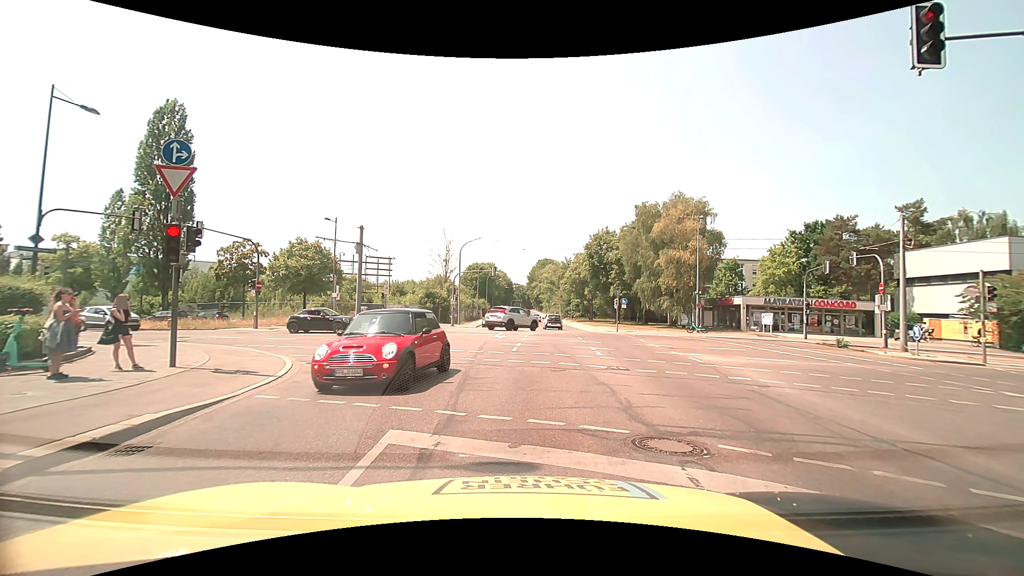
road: secondary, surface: asphalt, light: Day
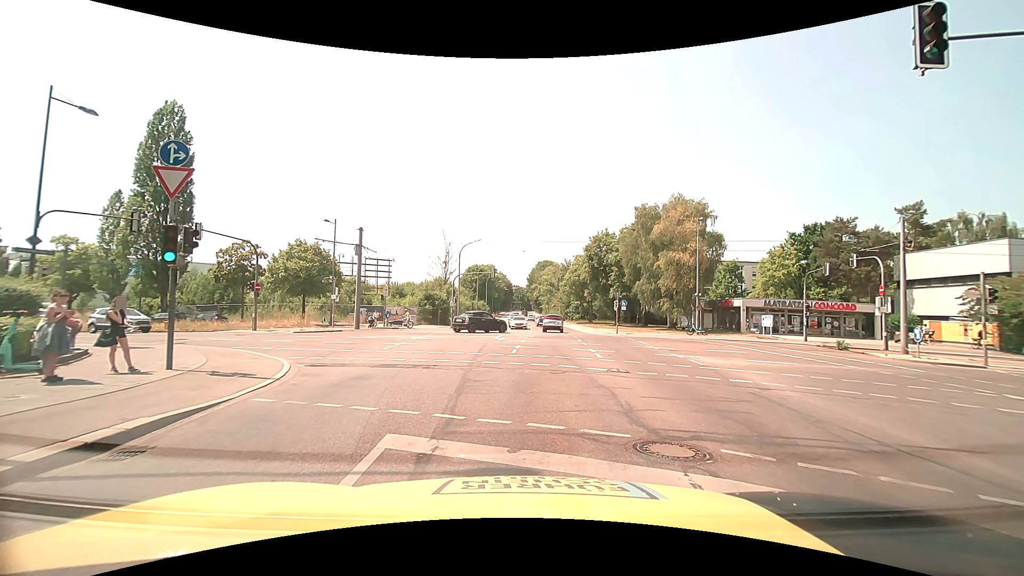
(0.0, +0.1) m; 0°
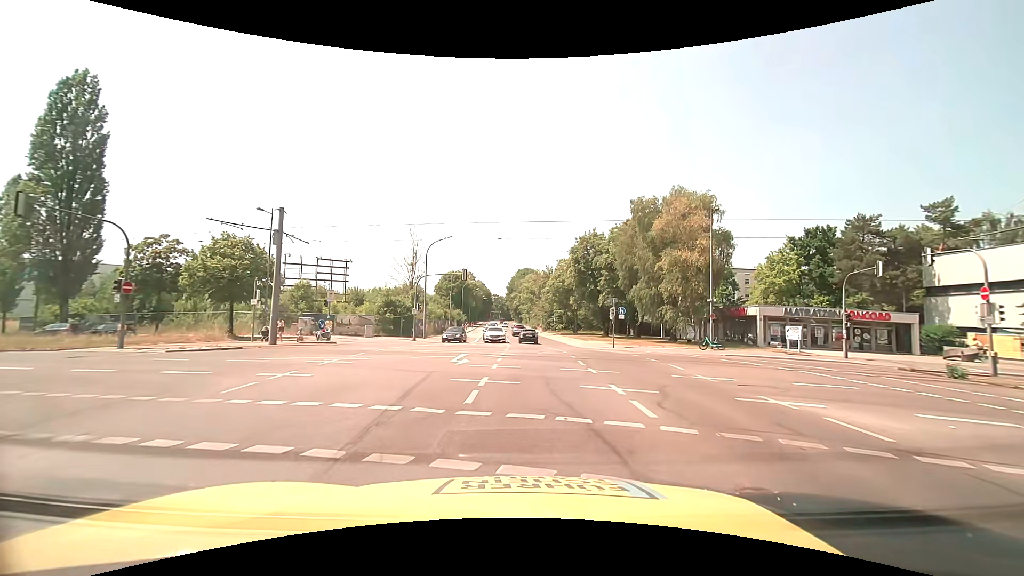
(+0.4, +9.3) m; +4°
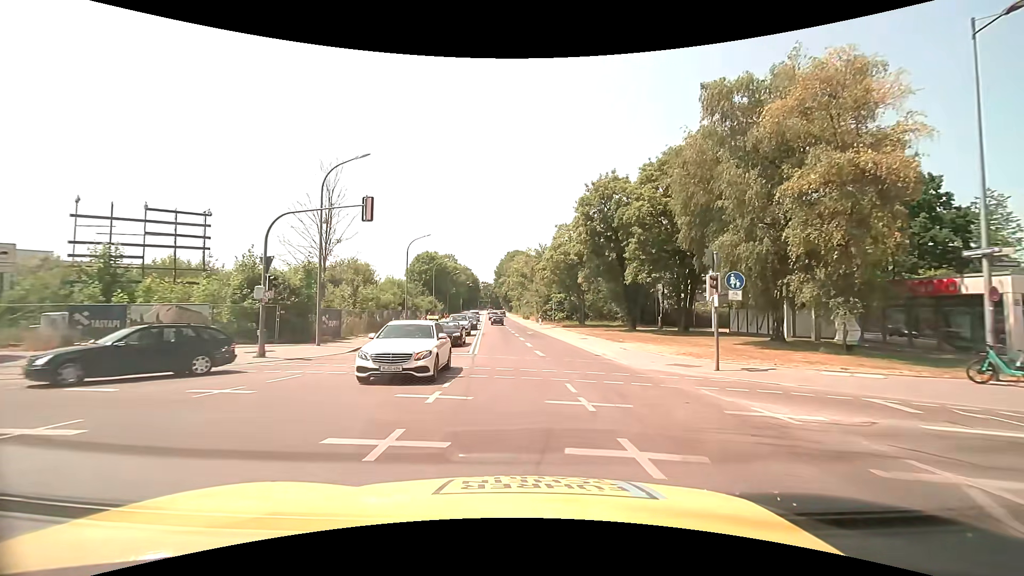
(+0.6, +24.0) m; +1°
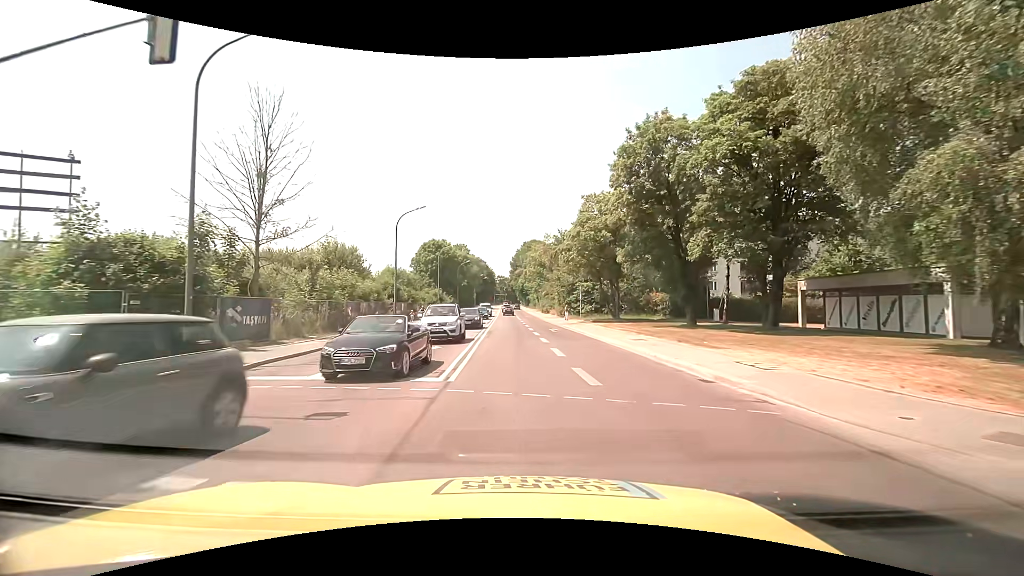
(-0.1, +12.1) m; -2°
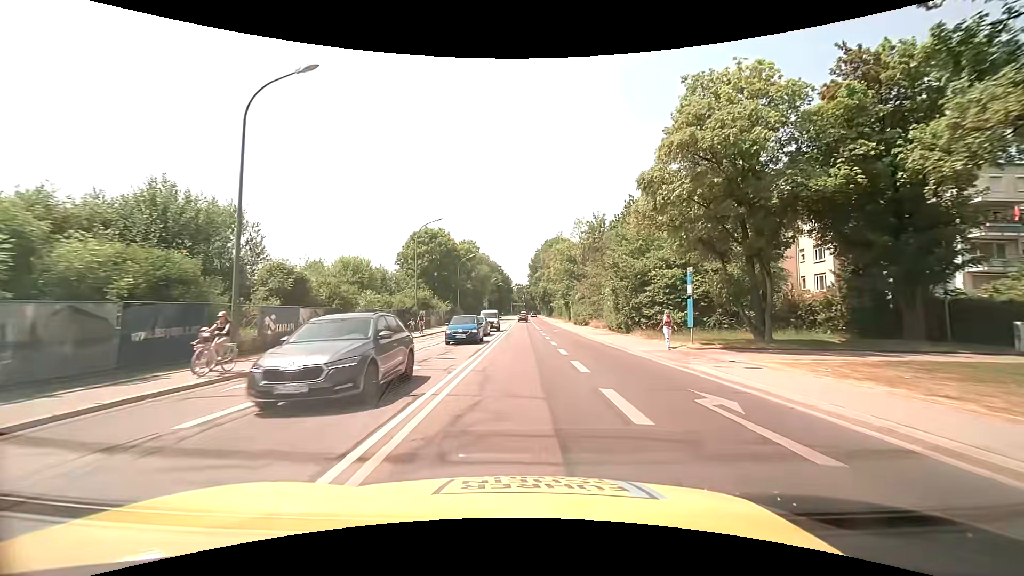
(-0.6, +27.5) m; -2°
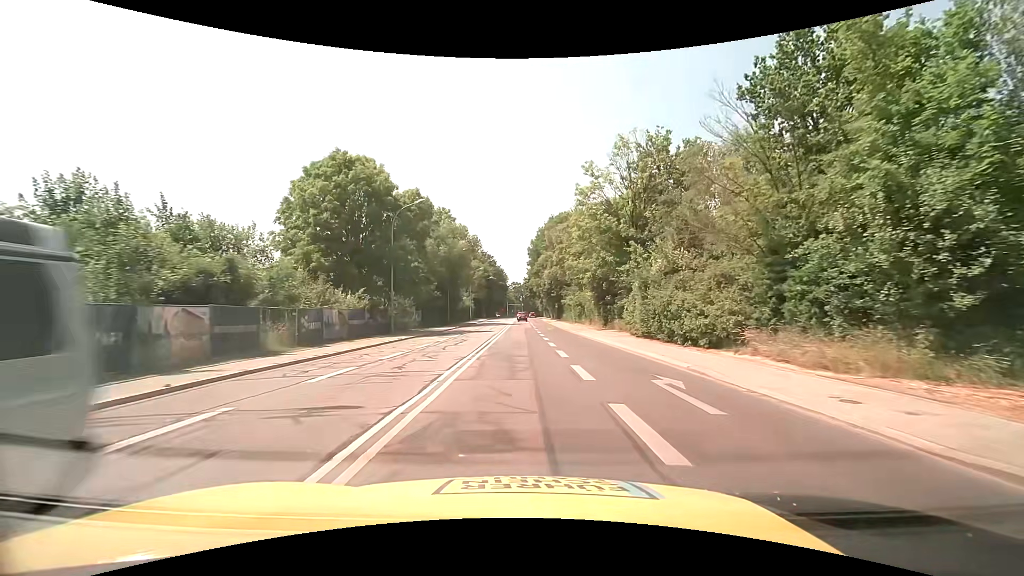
(+0.1, +38.0) m; 0°
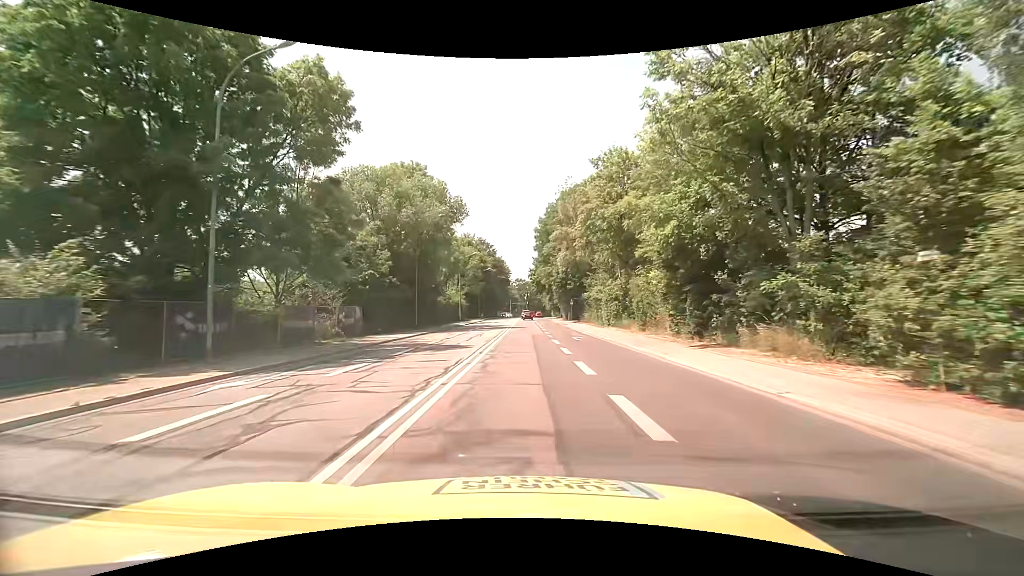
(-0.1, +23.2) m; -1°
(0, +10) (0, +20) (0, +30) (0, +40) (0, +50) (0, +60) (0, +70) (0, +80) (0, +90) (0, +100) m
